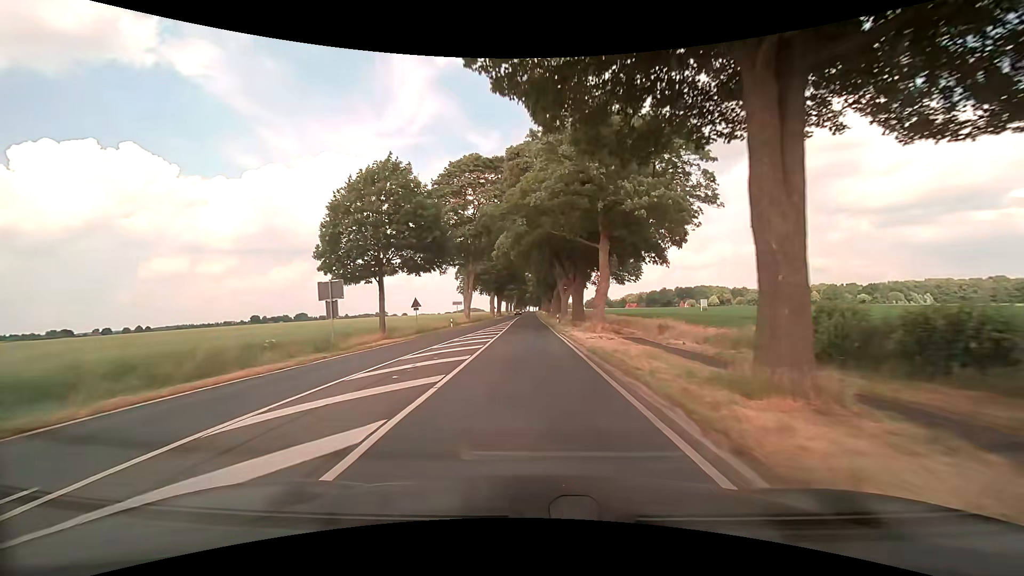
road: secondary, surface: asphalt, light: Day
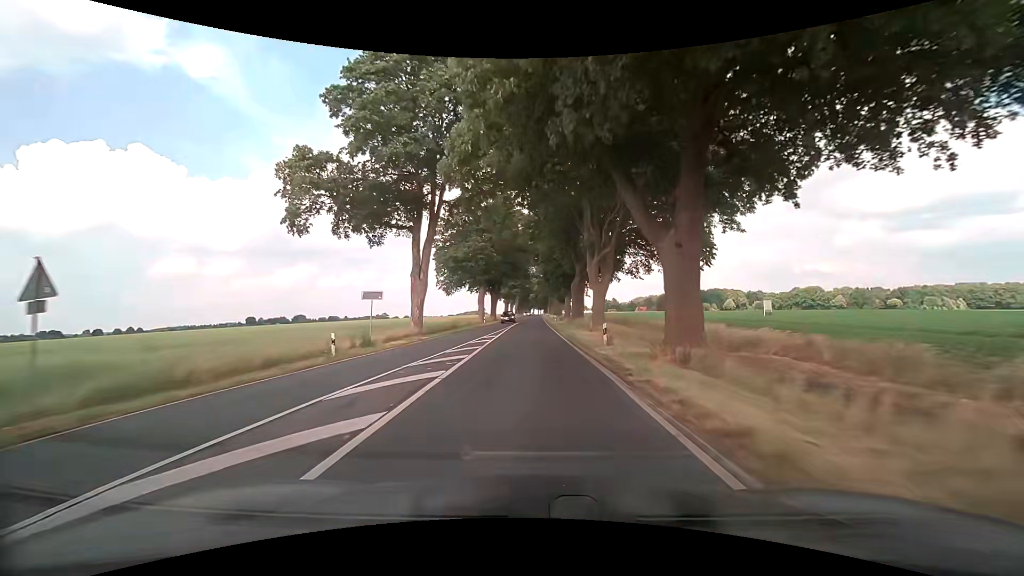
(-0.2, +30.9) m; -1°
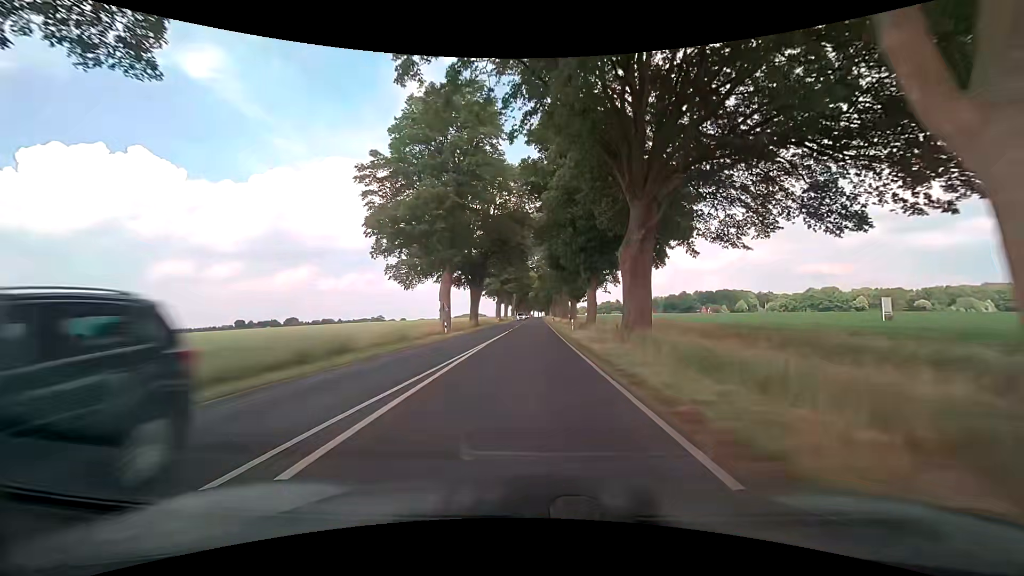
(0.0, +31.2) m; 0°
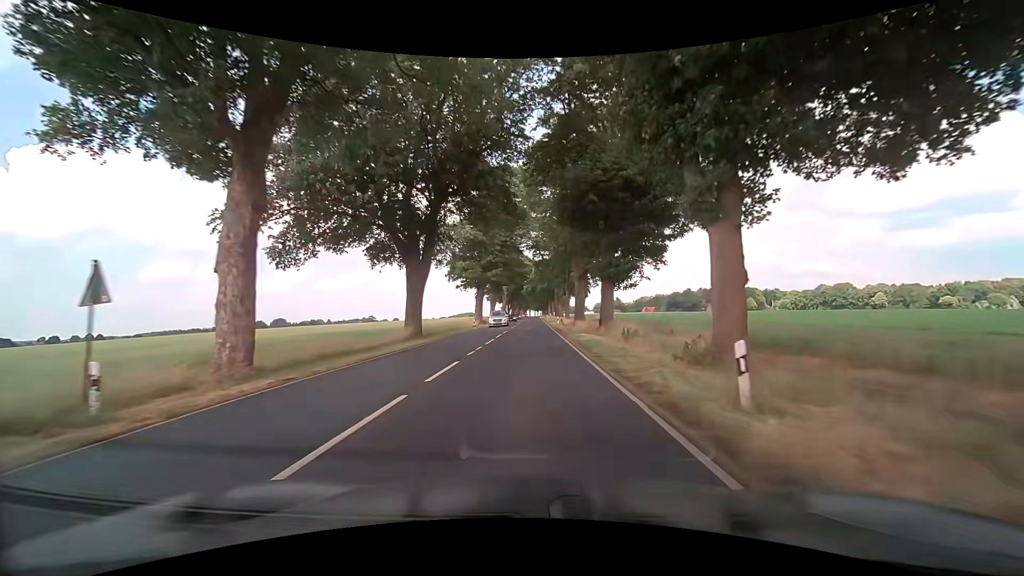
(0.0, +31.5) m; +1°
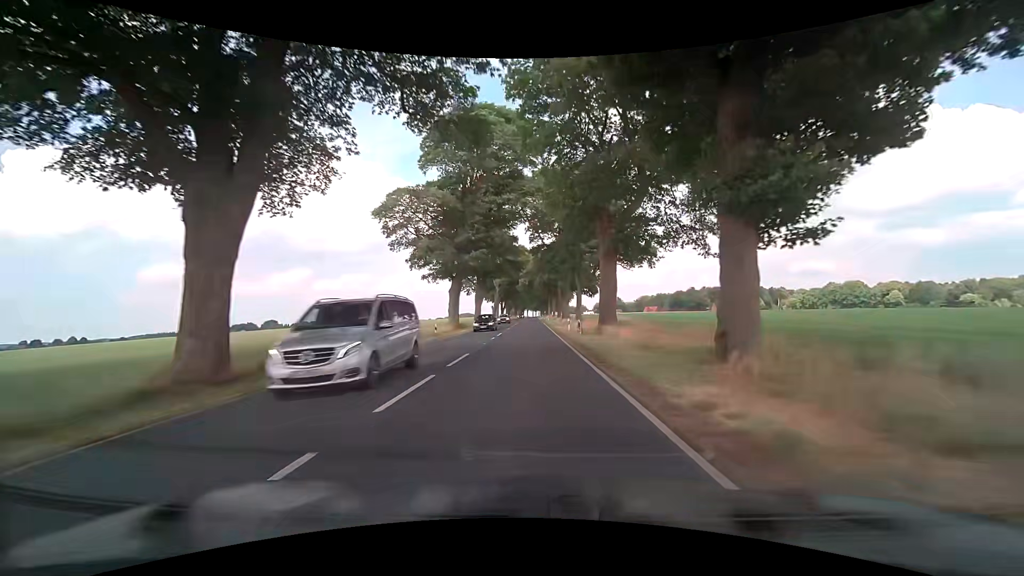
(0.0, +21.2) m; 0°
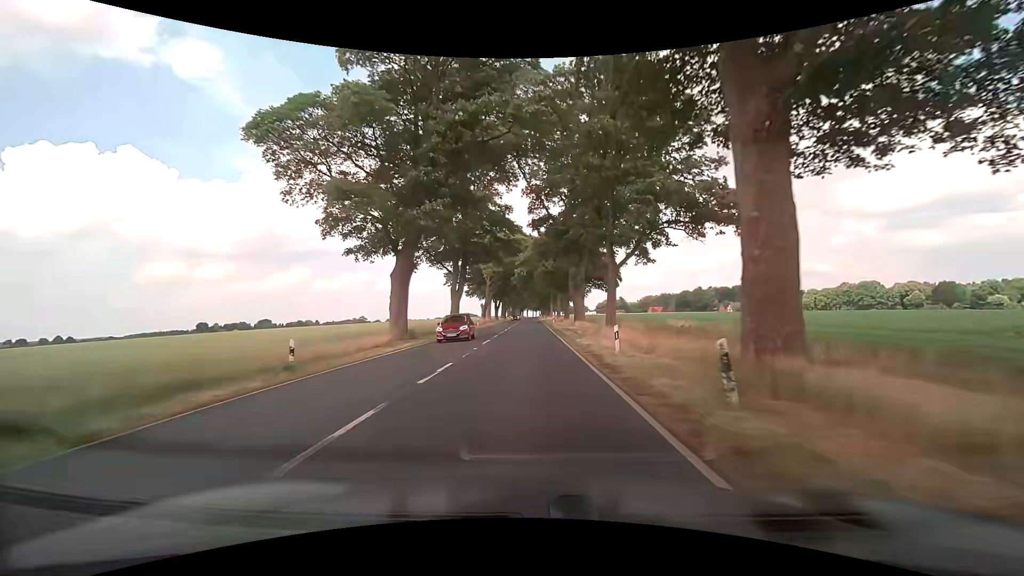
(-0.1, +21.4) m; 0°
